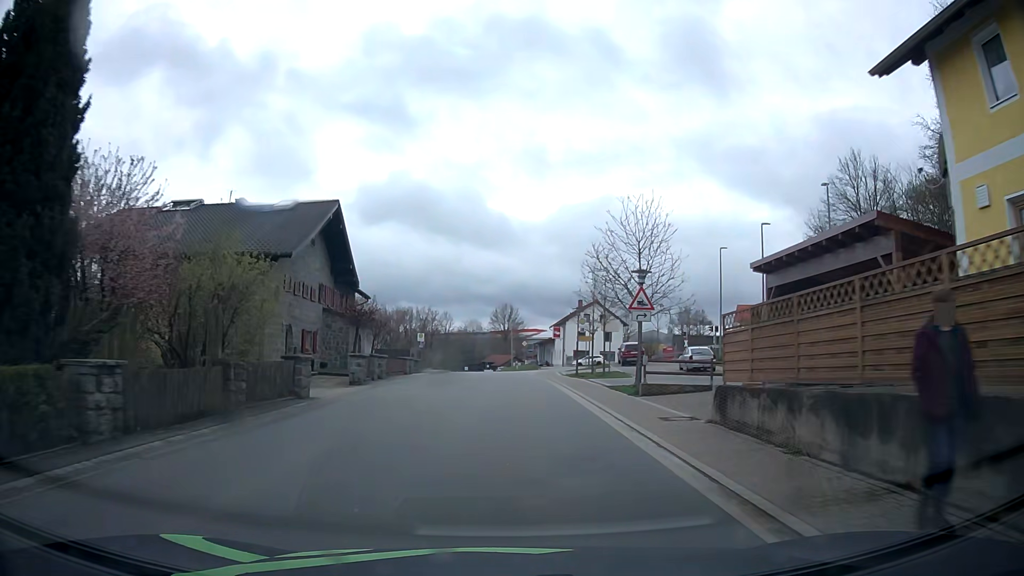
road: tertiary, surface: asphalt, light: Day
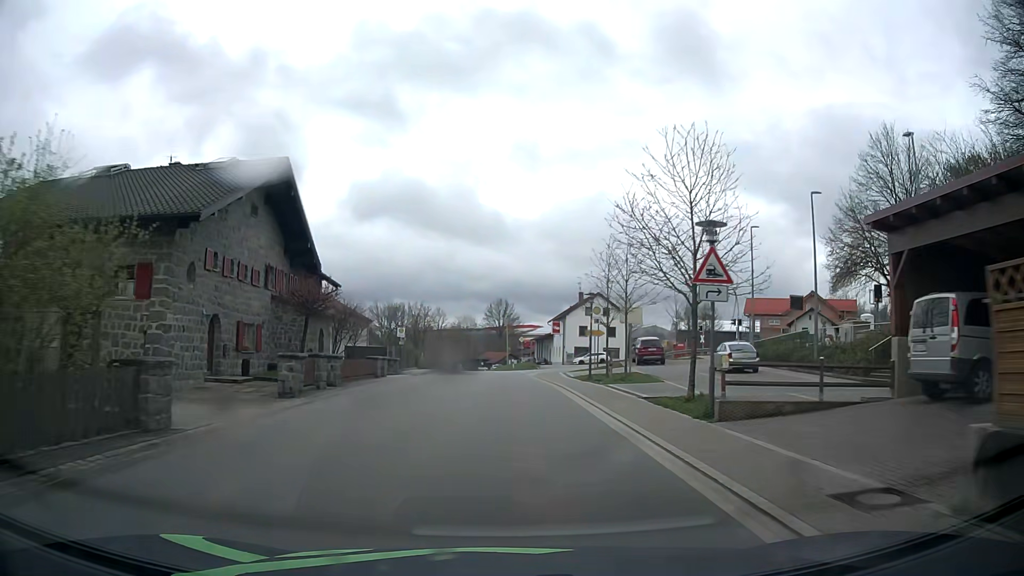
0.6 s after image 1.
(0.0, +7.7) m; +1°
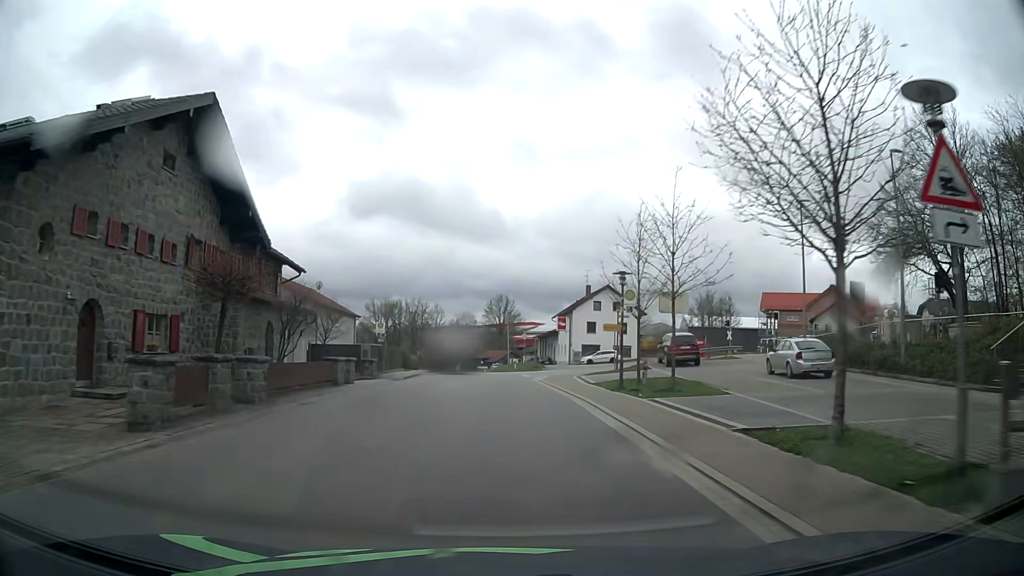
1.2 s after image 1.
(0.0, +7.7) m; 0°
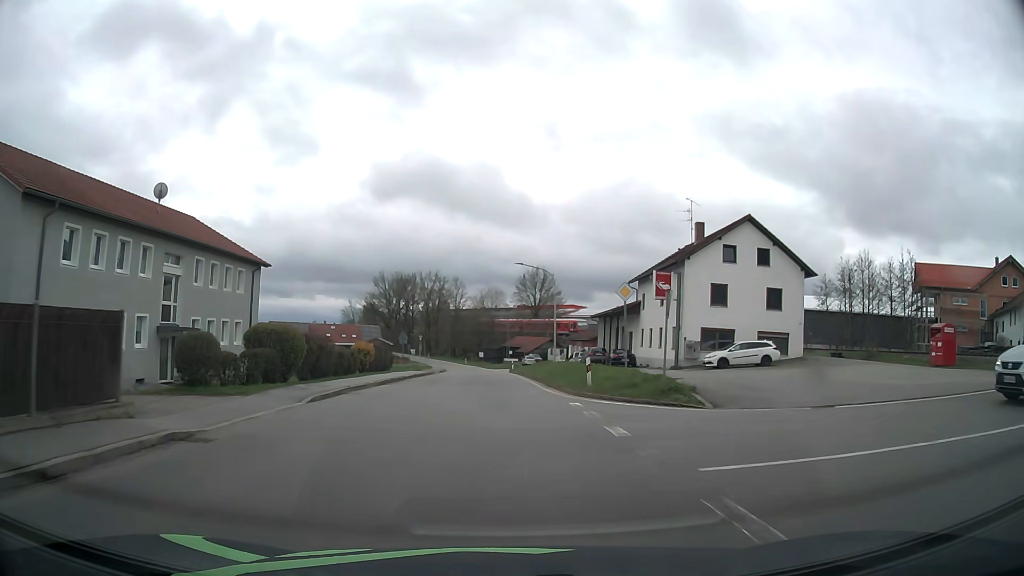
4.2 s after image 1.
(-0.8, +39.3) m; -3°
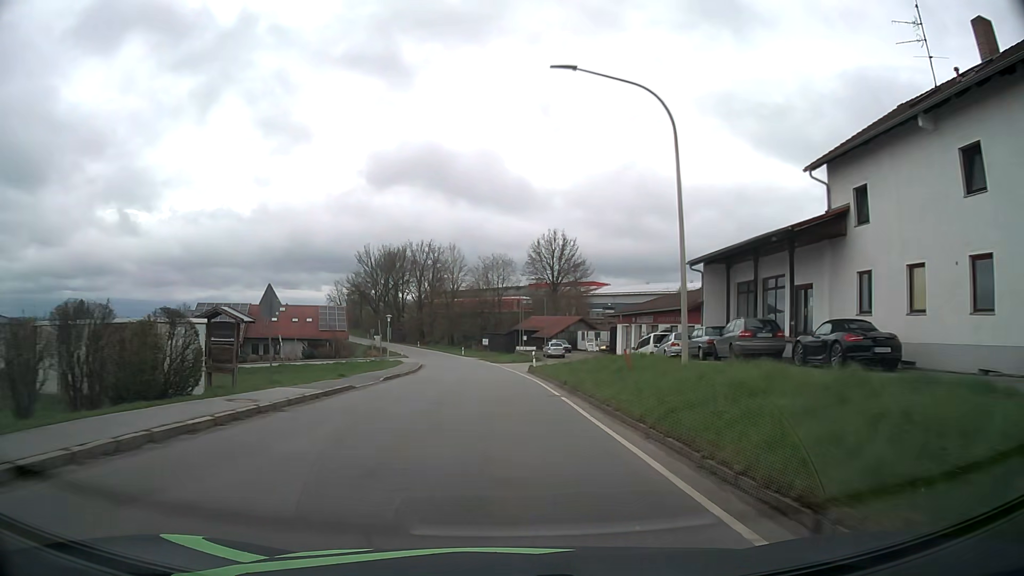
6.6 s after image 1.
(-0.4, +32.6) m; -1°
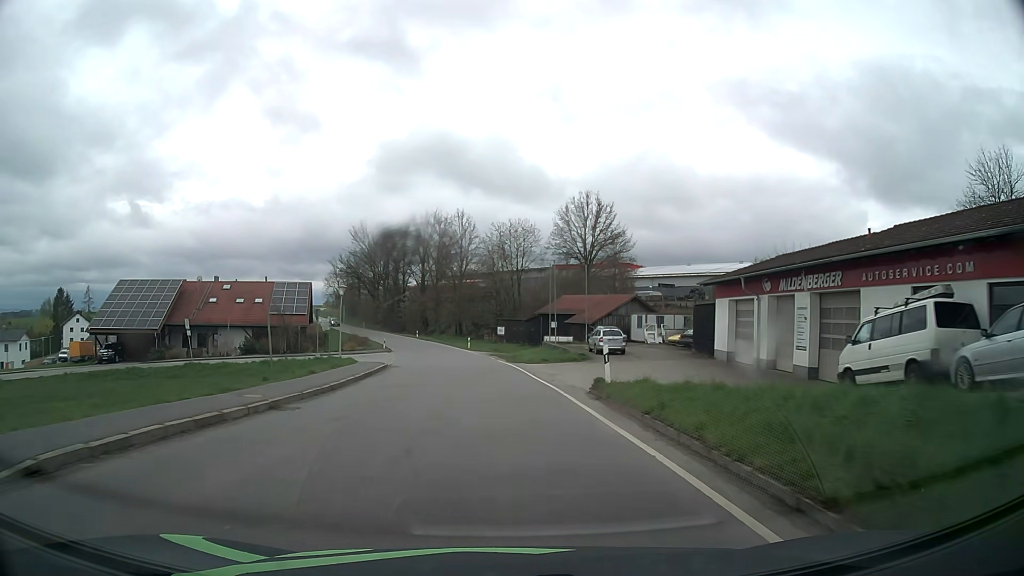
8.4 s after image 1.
(-0.2, +24.0) m; -1°
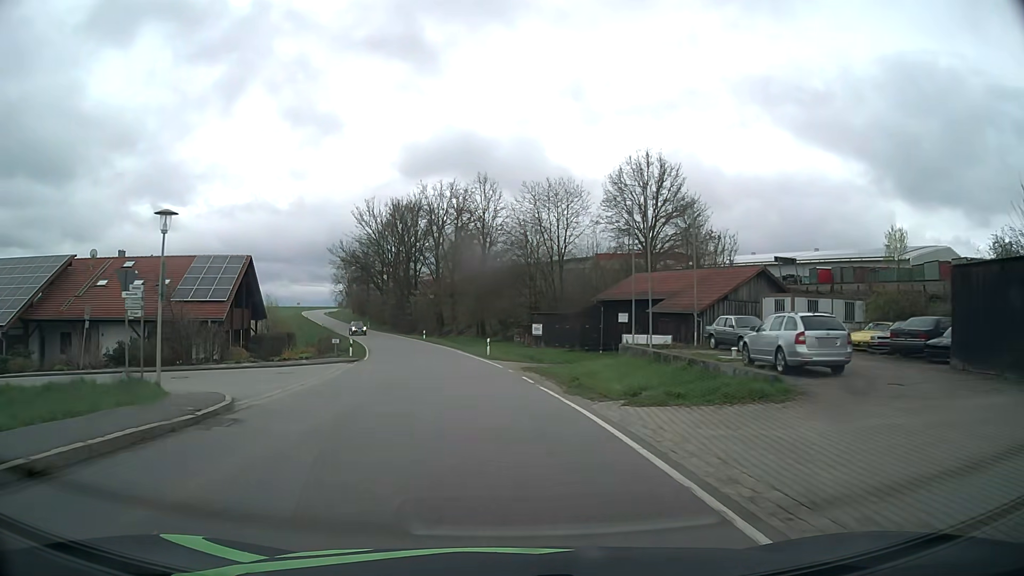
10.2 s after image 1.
(-0.5, +23.8) m; -2°
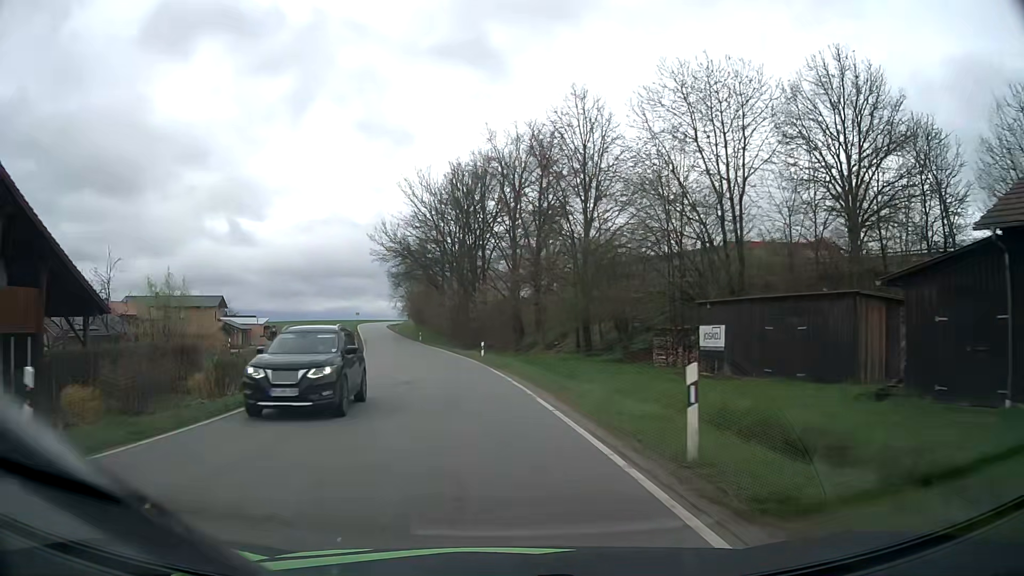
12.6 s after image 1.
(-1.9, +31.6) m; -7°
(0, +10) (-1, +20) (-2, +30) (-4, +40) (-6, +50) (-8, +59) (-10, +69) (-12, +79) (-15, +89) (-17, +98) m
